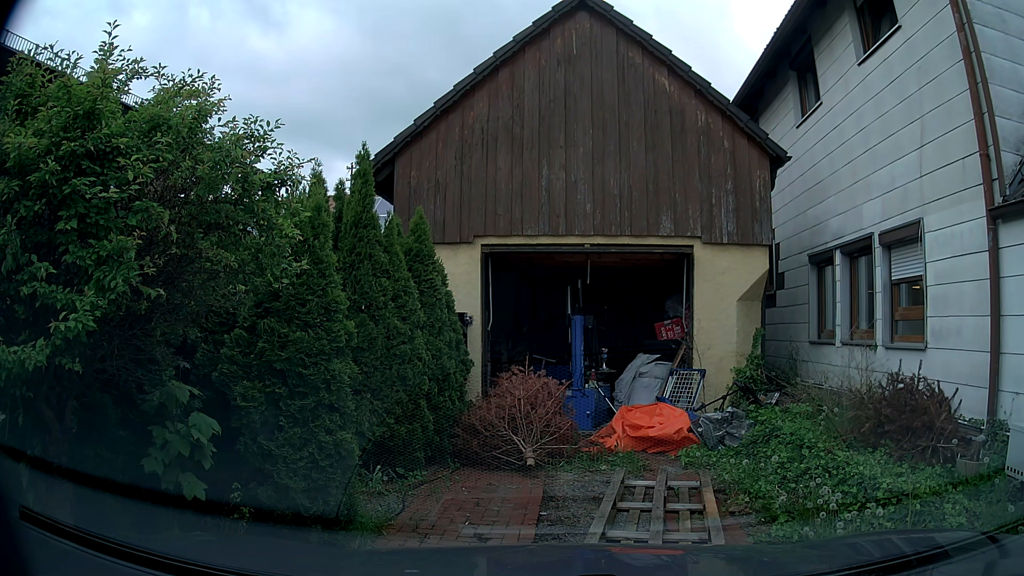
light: Day
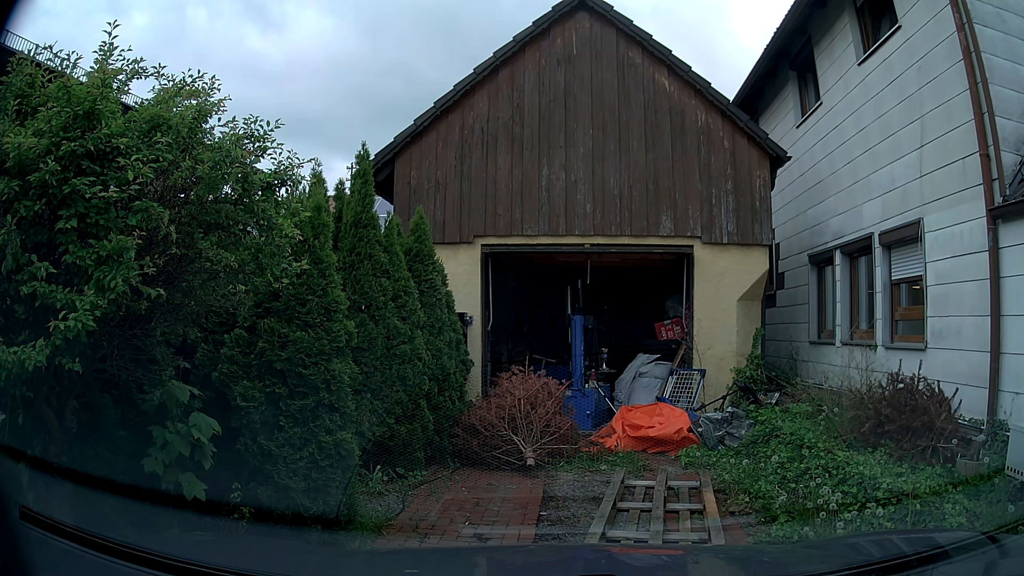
(0.0, 0.0) m; 0°
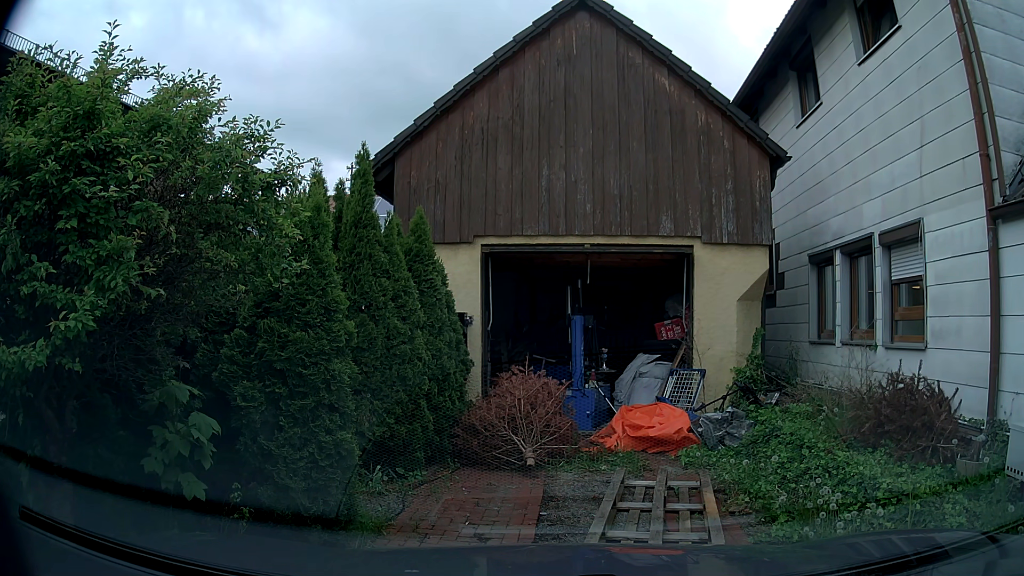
(0.0, 0.0) m; 0°
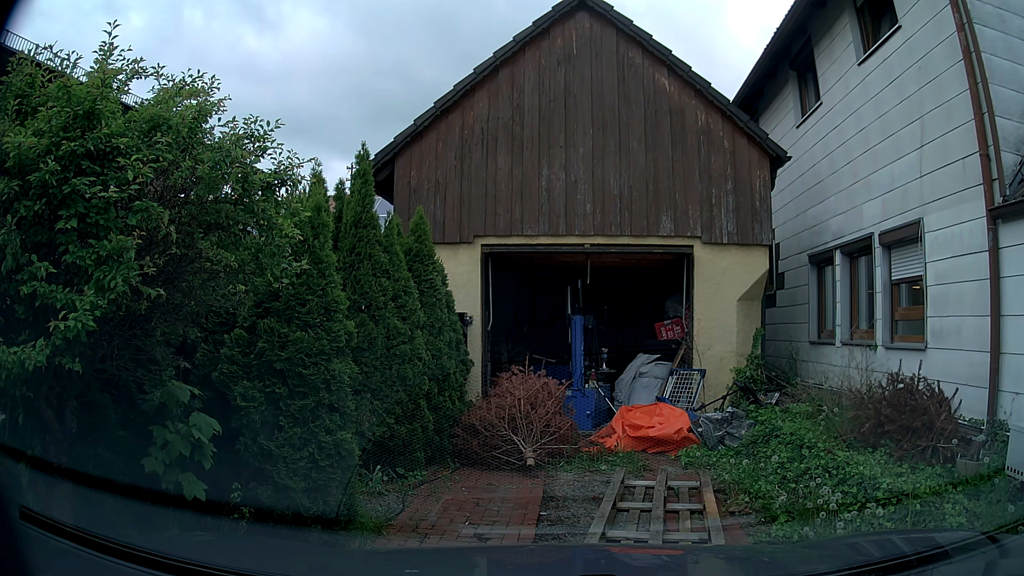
(0.0, 0.0) m; 0°
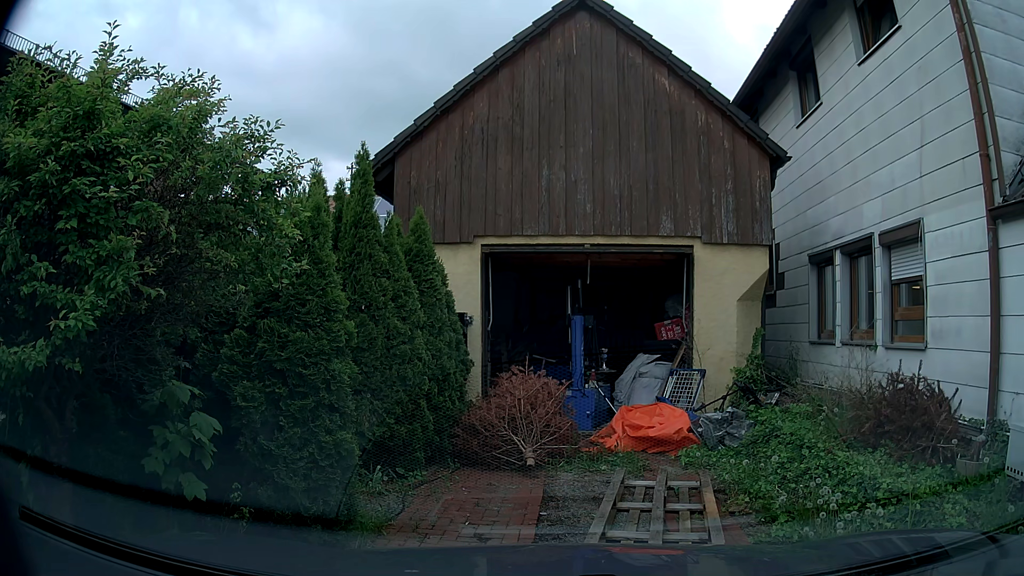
(0.0, 0.0) m; 0°
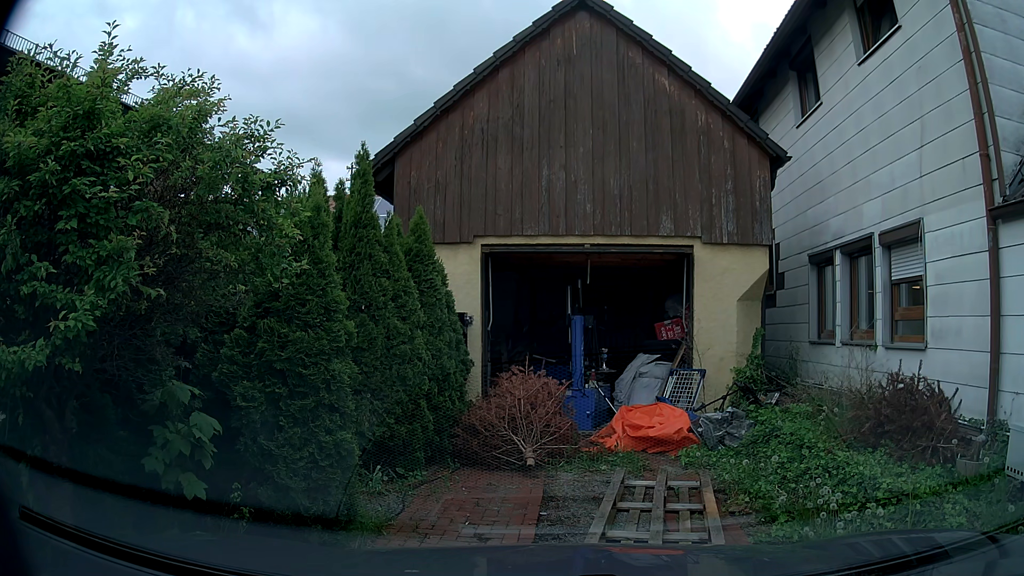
(0.0, 0.0) m; 0°
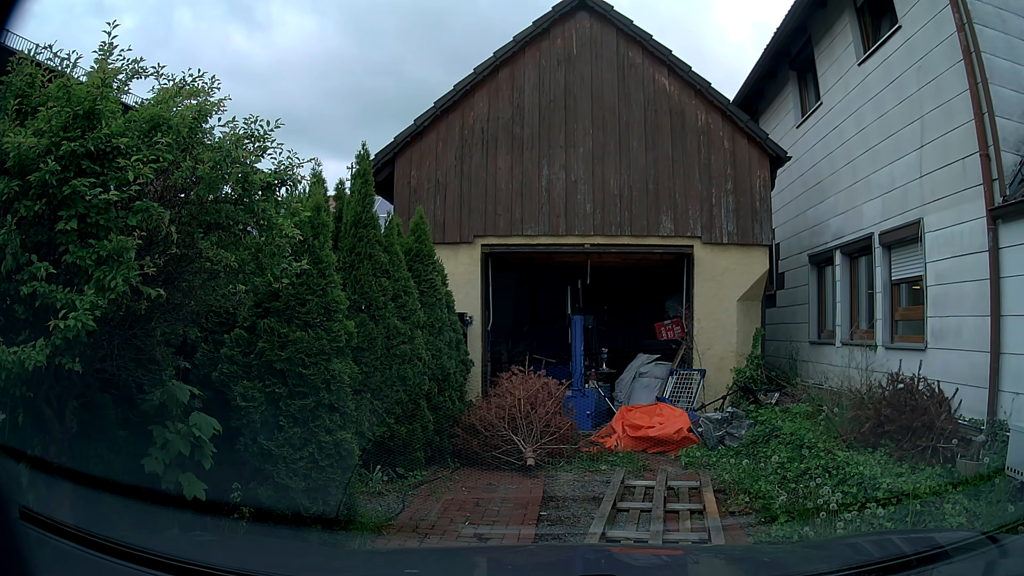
(0.0, 0.0) m; 0°
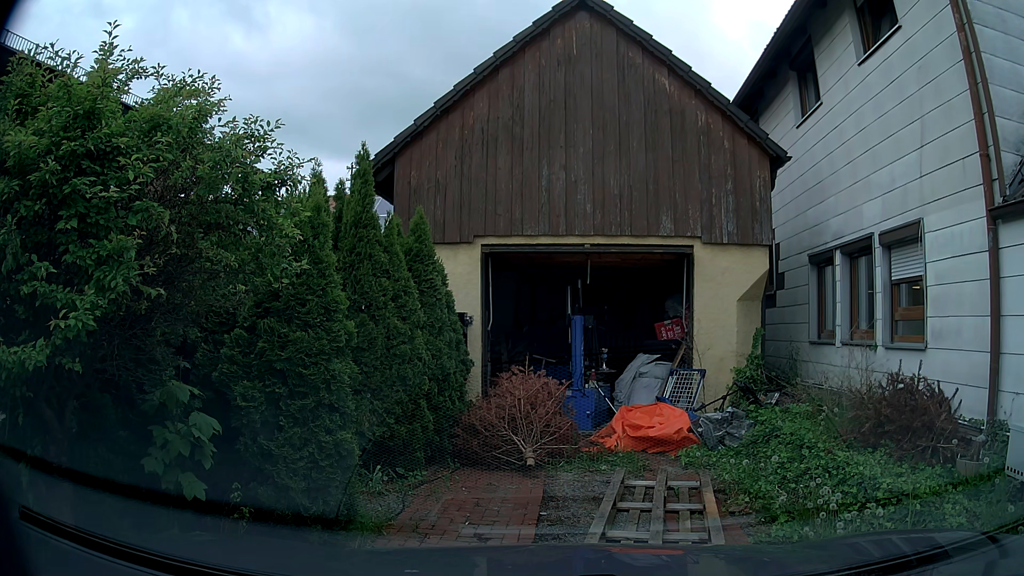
(0.0, 0.0) m; 0°
